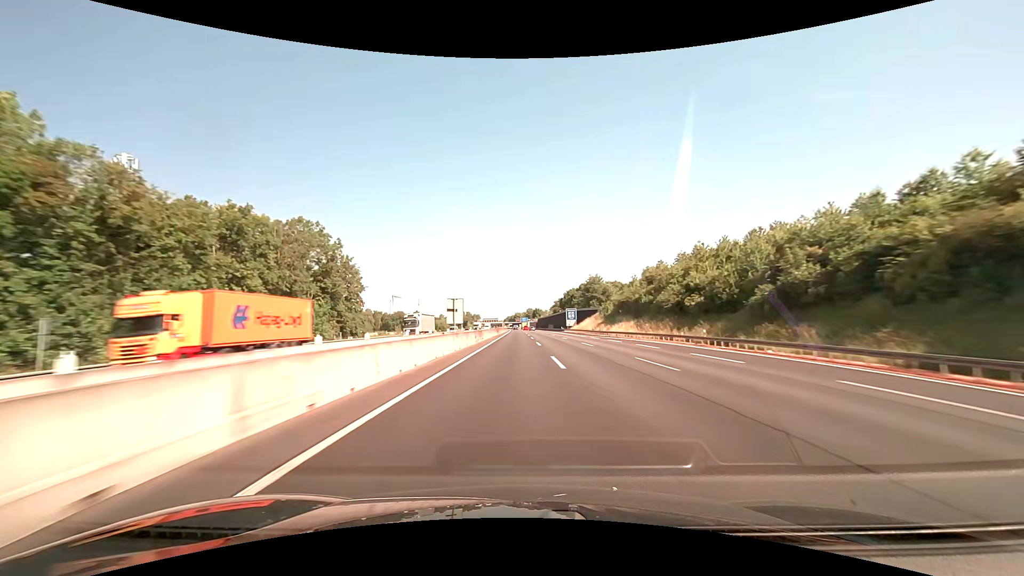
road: motorway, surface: asphalt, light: Day
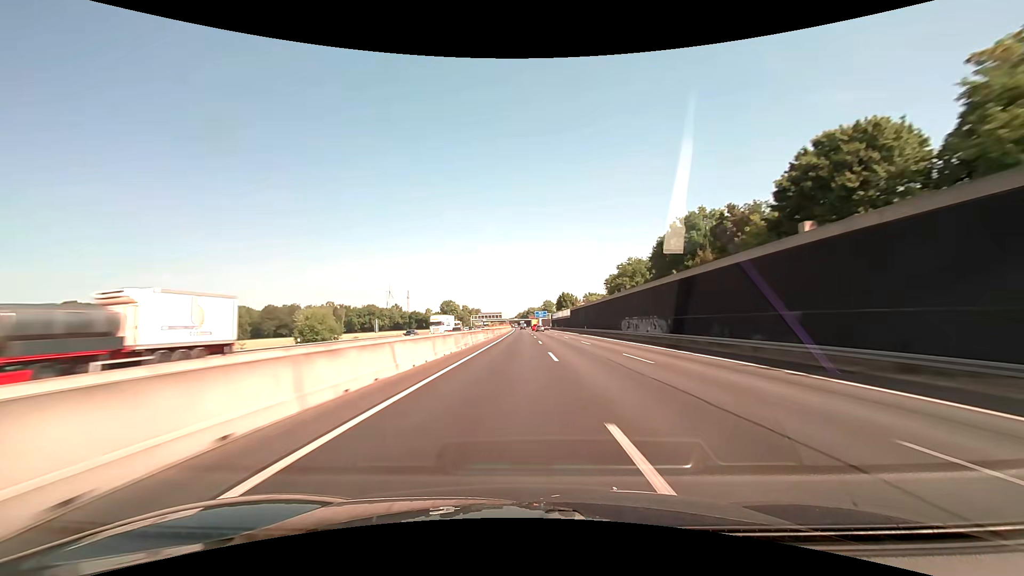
(-1.7, +142.8) m; -2°
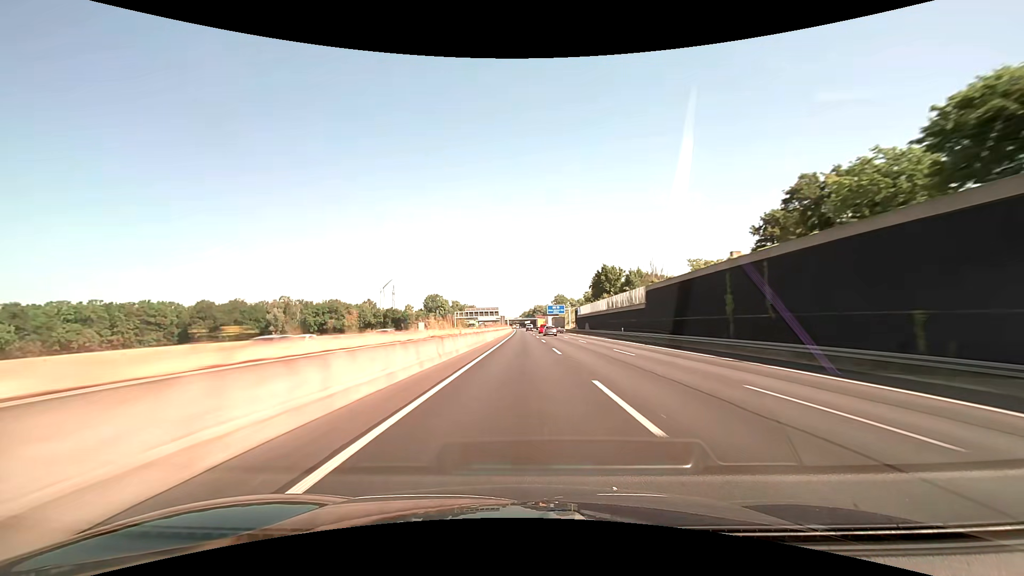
(-0.7, +85.7) m; -1°
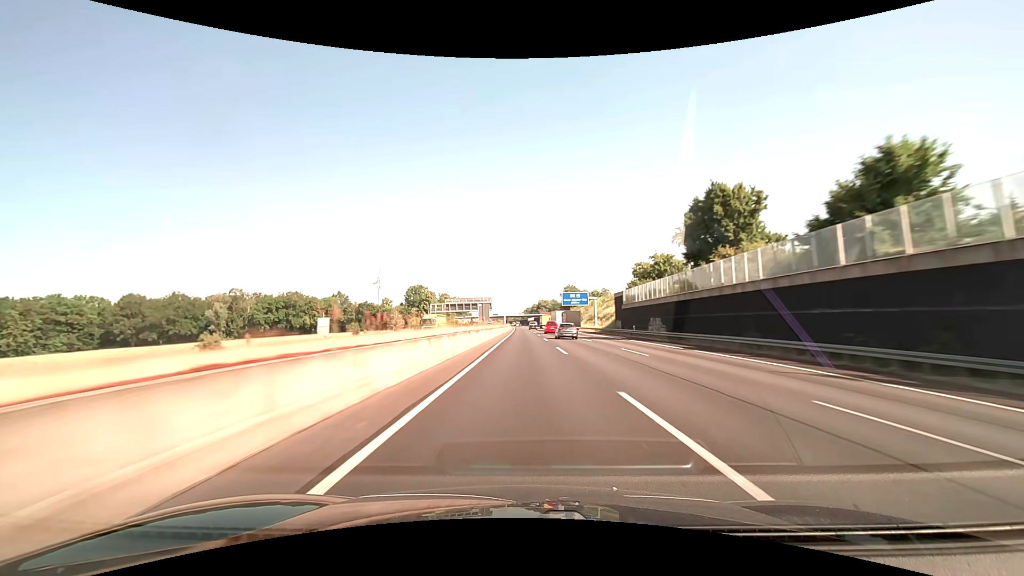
(-0.2, +57.2) m; 0°
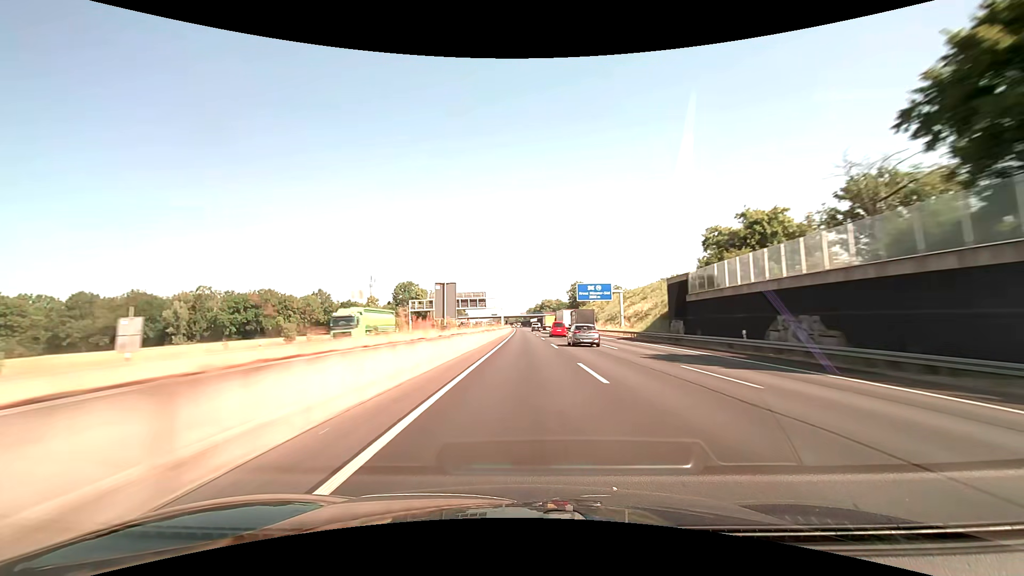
(-0.1, +28.6) m; 0°
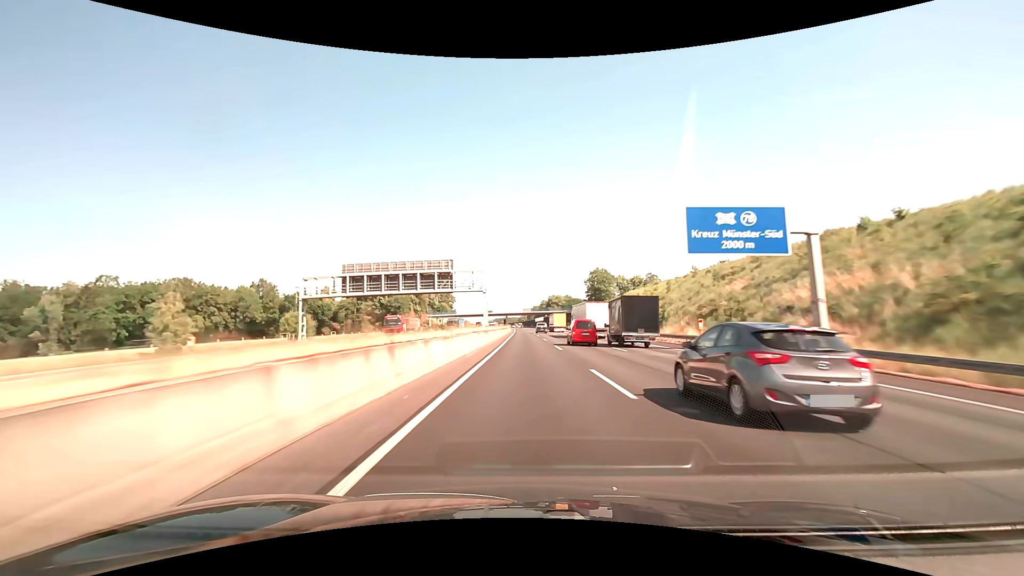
(-0.2, +57.2) m; 0°
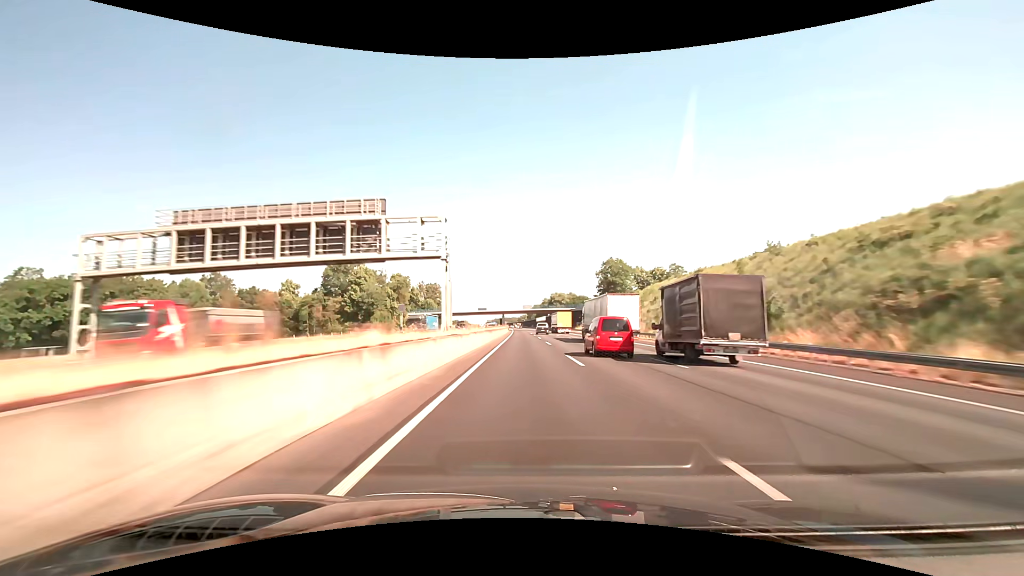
(0.0, +28.6) m; 0°
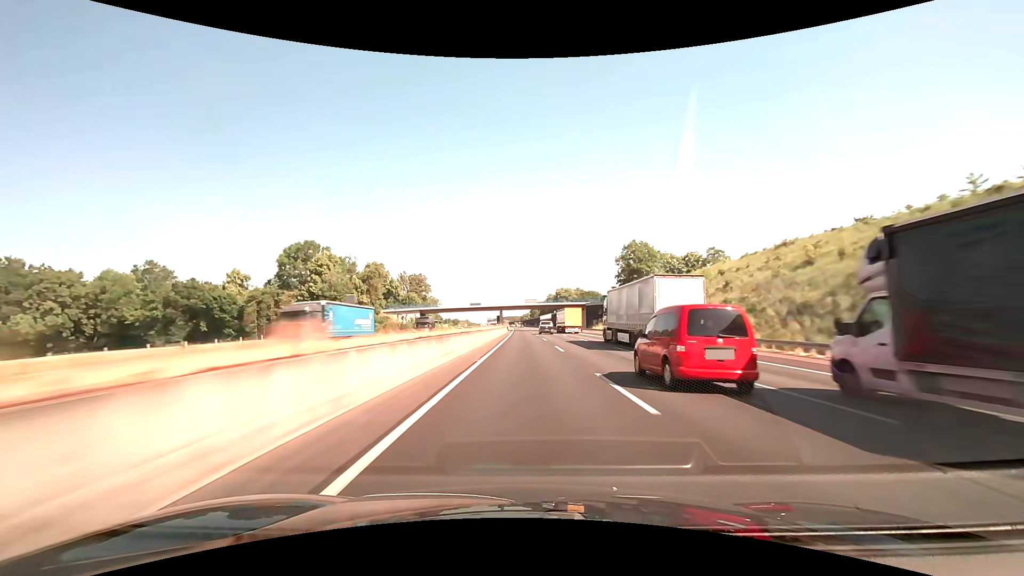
(0.0, +28.6) m; 0°
(0, +10) (0, +20) (0, +30) (0, +40) (0, +50) (0, +60) (0, +70) (0, +80) (-1, +90) (-1, +100) m
